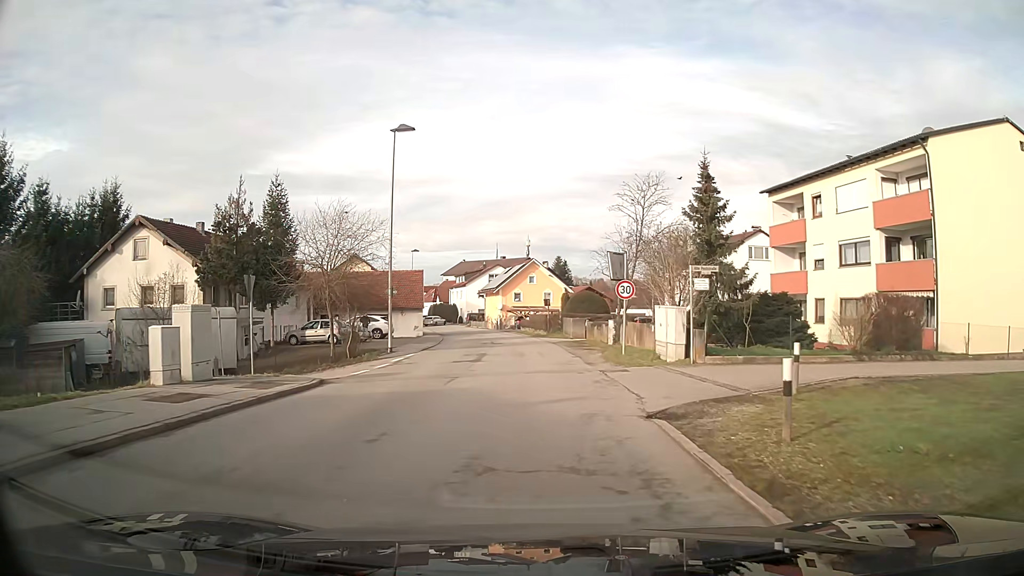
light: Day
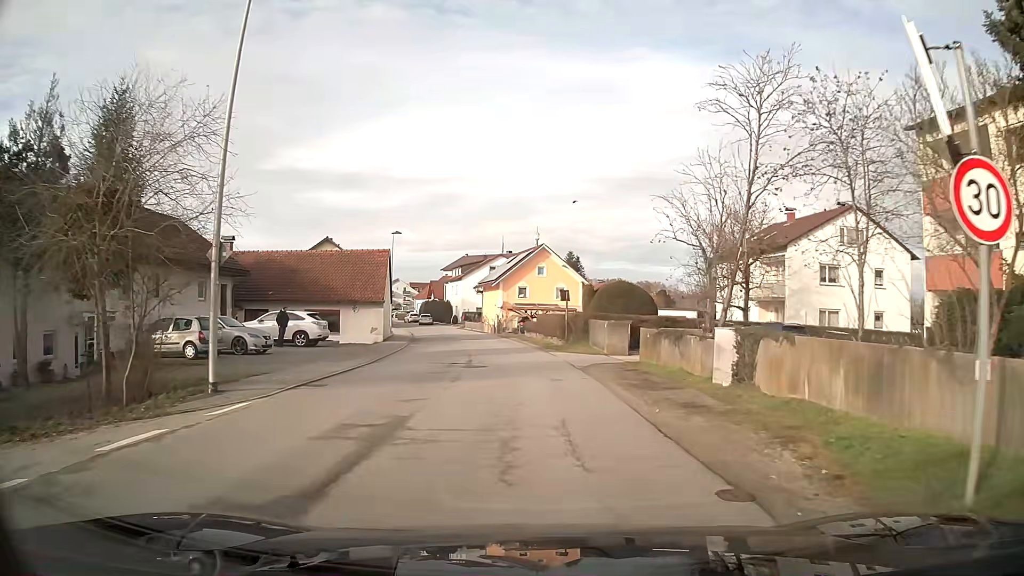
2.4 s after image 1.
(-0.2, +17.3) m; -1°
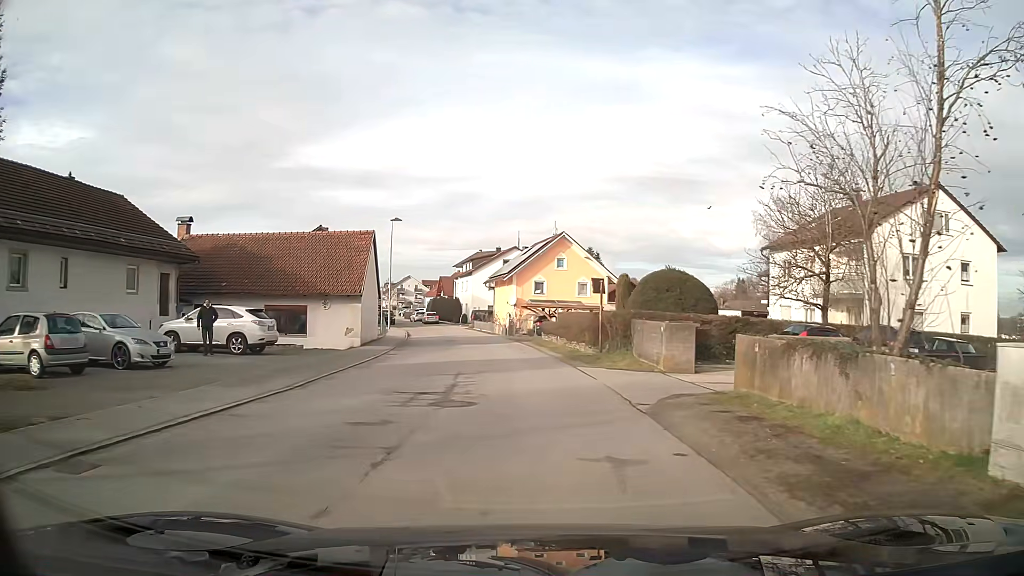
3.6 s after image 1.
(-0.1, +8.6) m; -1°
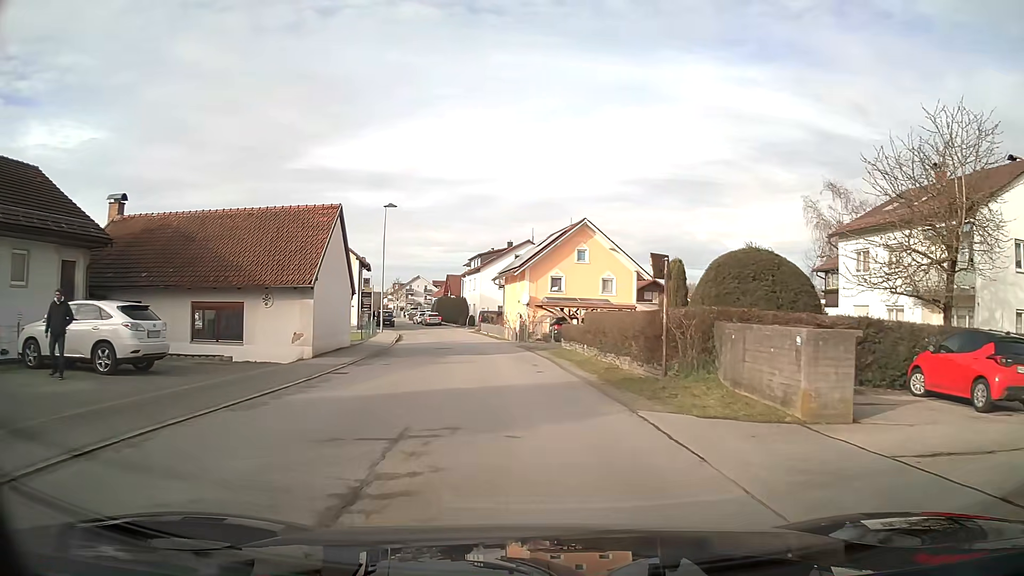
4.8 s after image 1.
(-0.1, +8.7) m; -1°
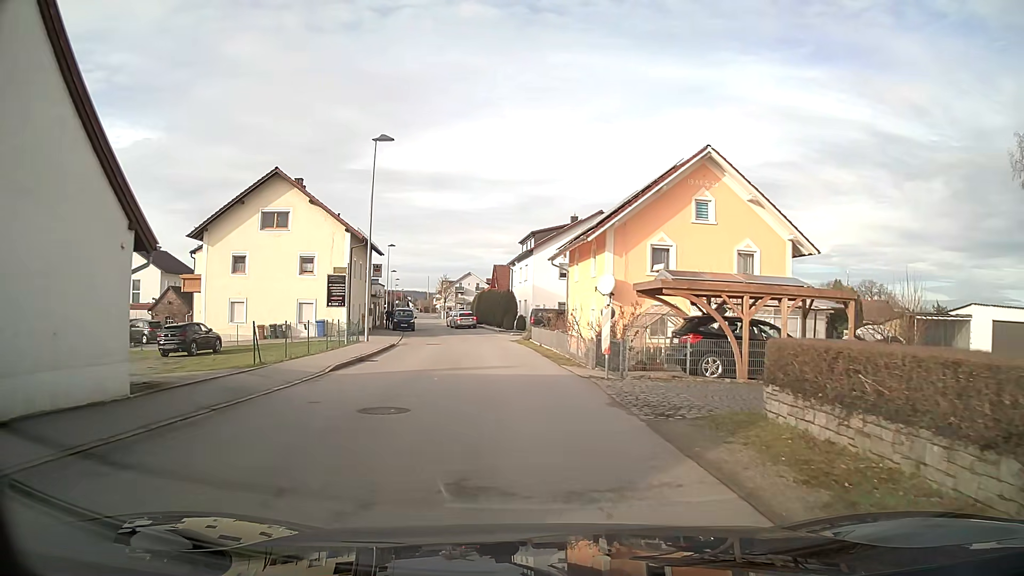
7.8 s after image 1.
(-0.9, +20.8) m; -5°
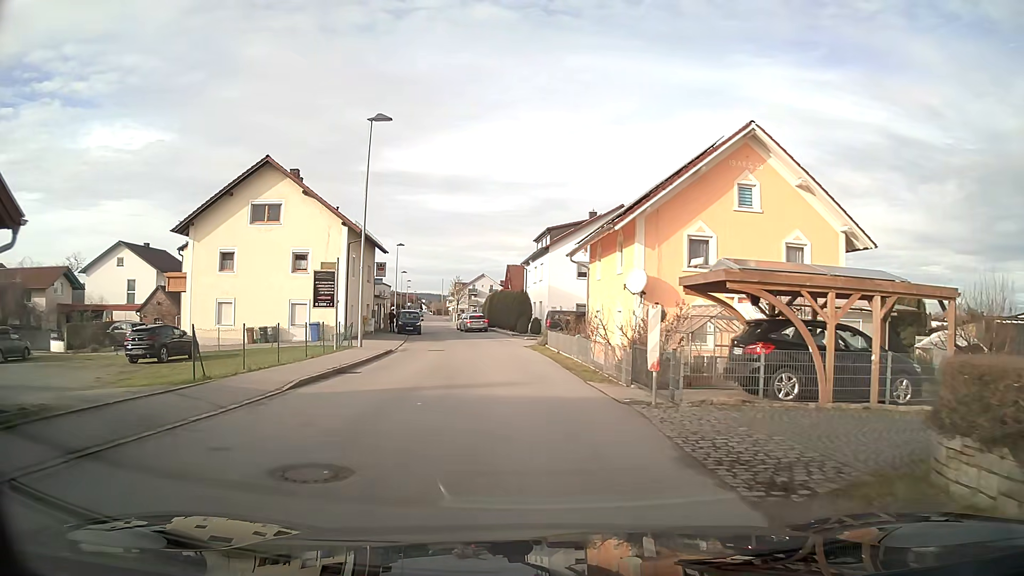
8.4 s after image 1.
(-0.1, +4.0) m; -2°
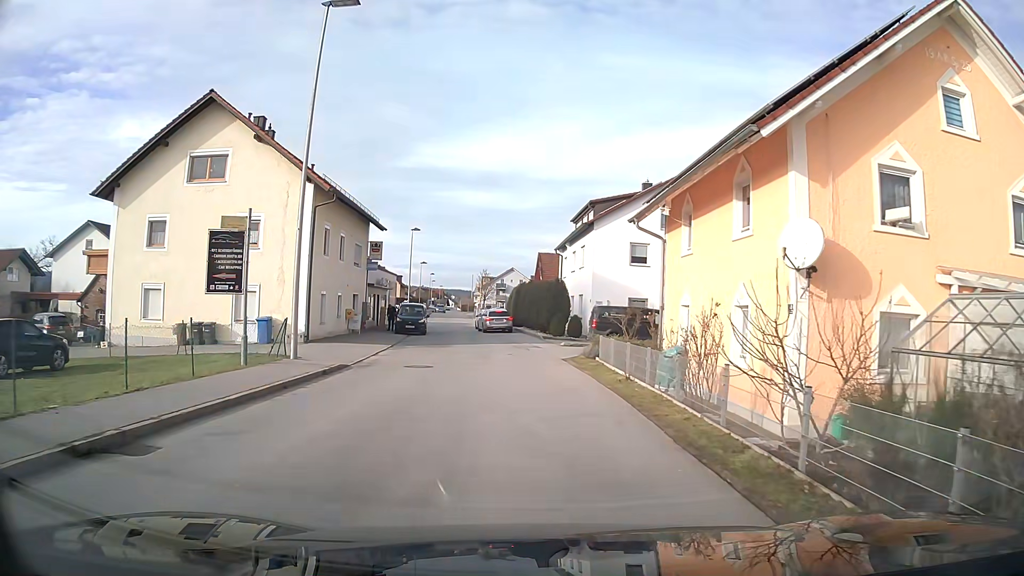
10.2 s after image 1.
(-0.2, +11.5) m; -2°
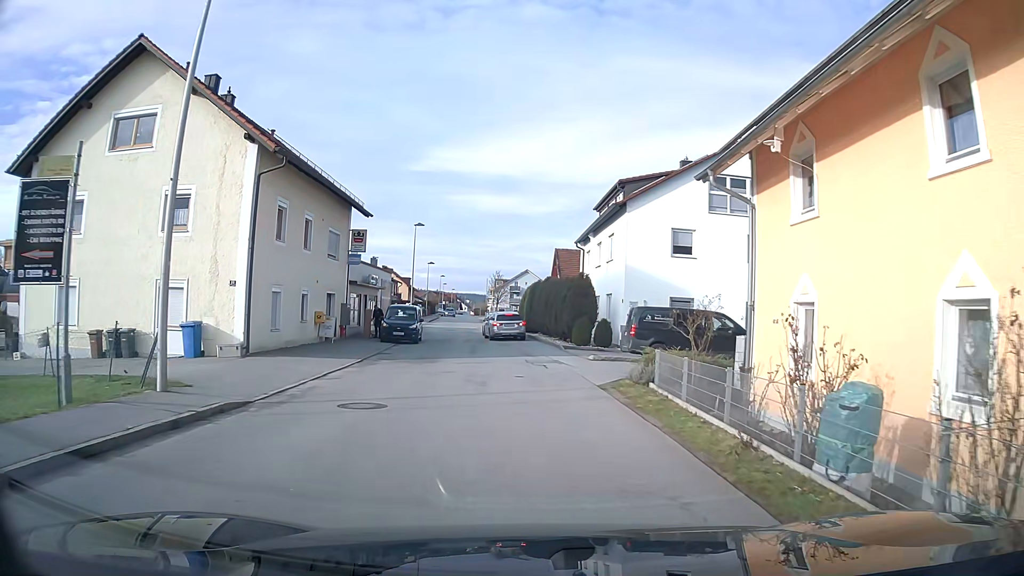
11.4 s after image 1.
(-0.1, +7.4) m; -1°
(0, +10) (-1, +20) (-3, +30) (-5, +40) (-6, +50) (-6, +60) (-7, +70) (-7, +80) (-8, +90) (-9, +99) m
